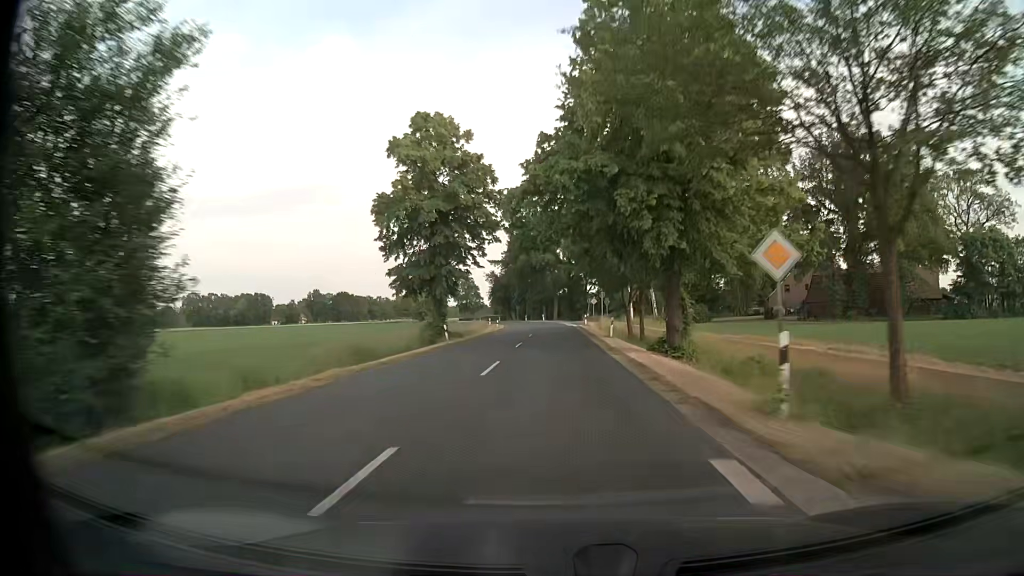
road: secondary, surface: asphalt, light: Day
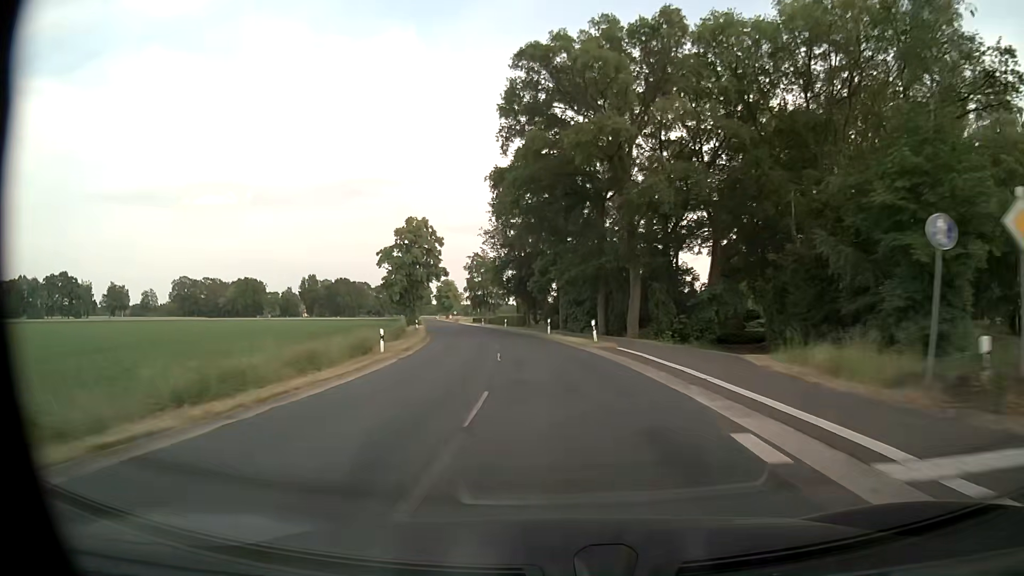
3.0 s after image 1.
(-2.0, +78.8) m; -5°
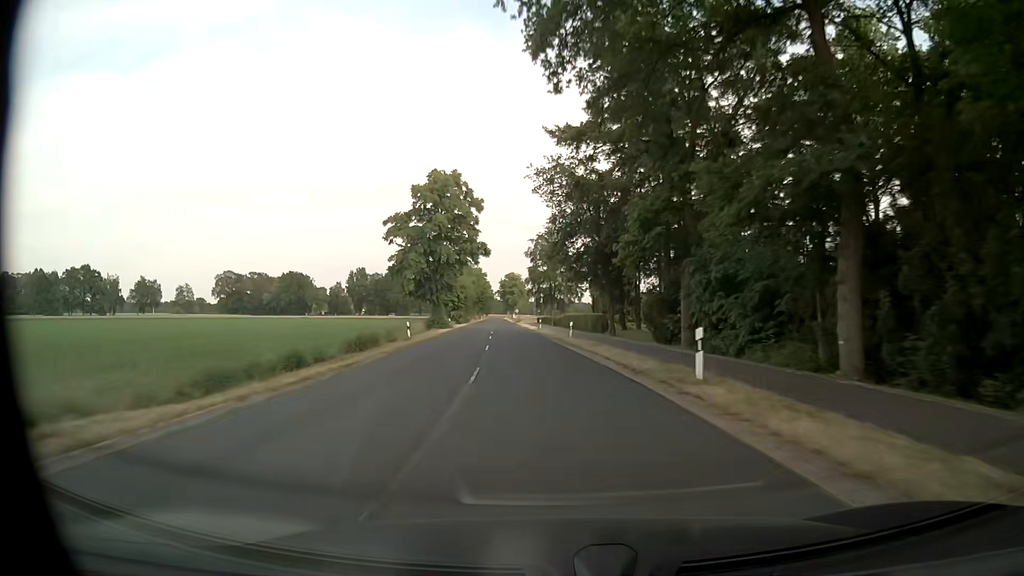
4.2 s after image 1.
(-1.9, +31.5) m; -7°
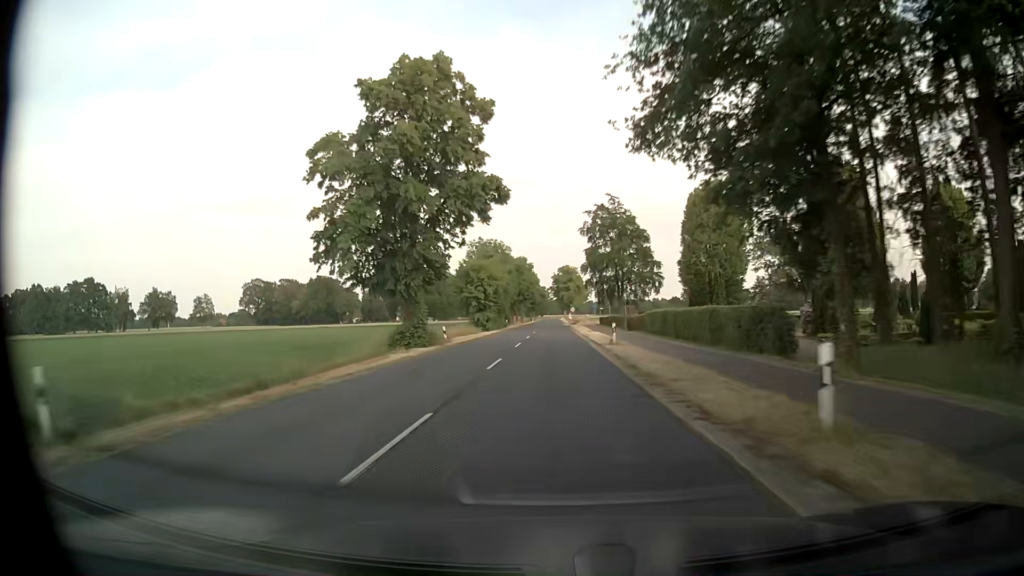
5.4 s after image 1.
(-1.5, +31.6) m; -5°
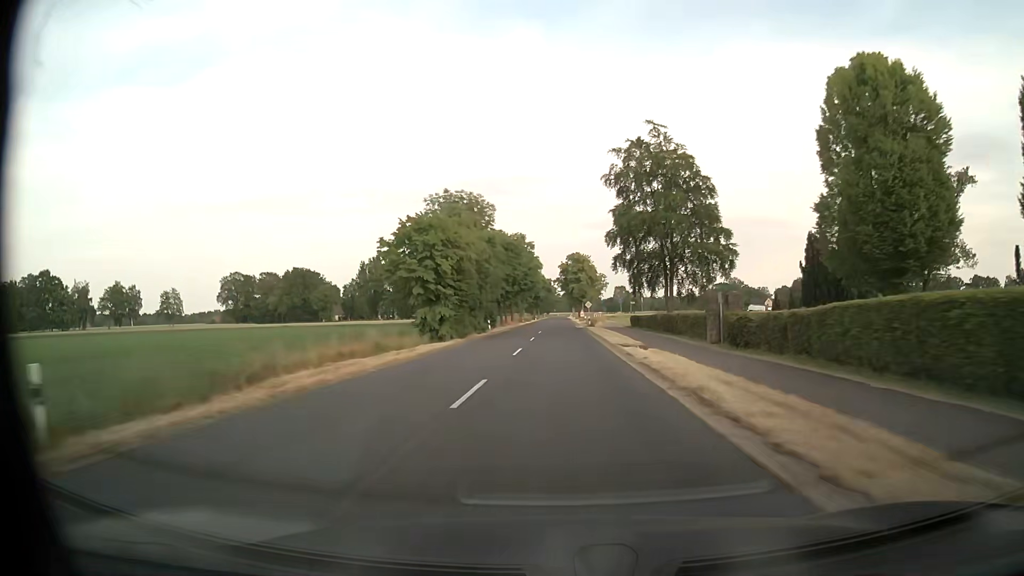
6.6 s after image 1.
(-0.6, +31.6) m; -1°
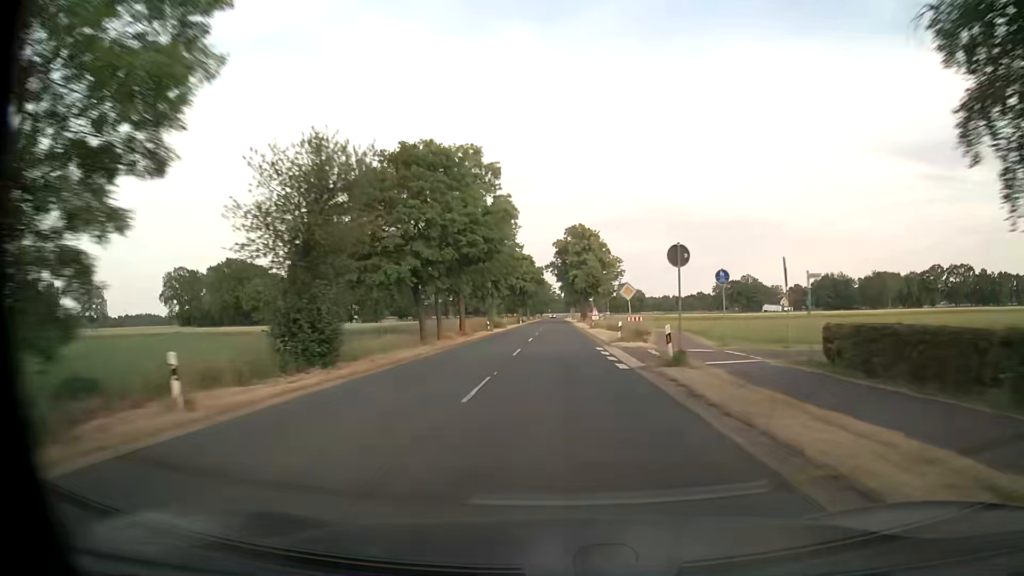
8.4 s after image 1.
(0.0, +47.5) m; 0°
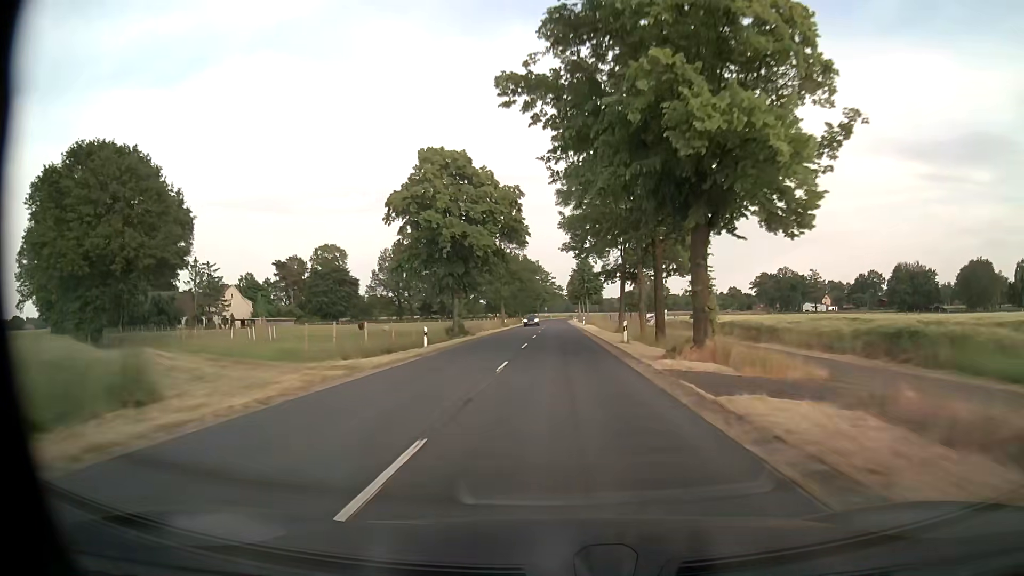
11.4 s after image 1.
(0.0, +79.3) m; 0°
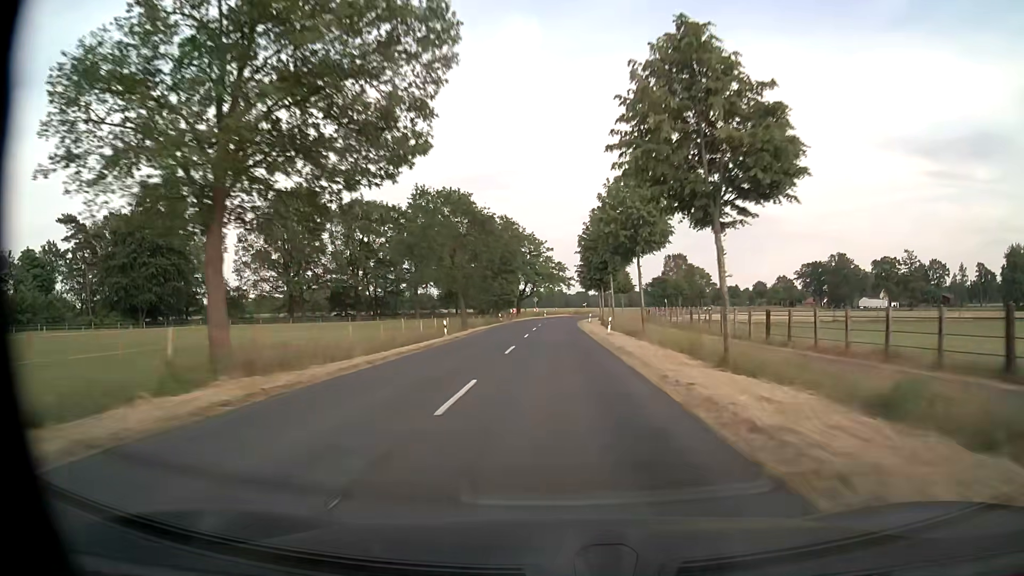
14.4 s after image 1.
(+0.1, +78.3) m; 0°
(0, +10) (0, +20) (0, +30) (0, +40) (0, +50) (0, +60) (0, +70) (+1, +80) (+2, +90) (+3, +100) m
